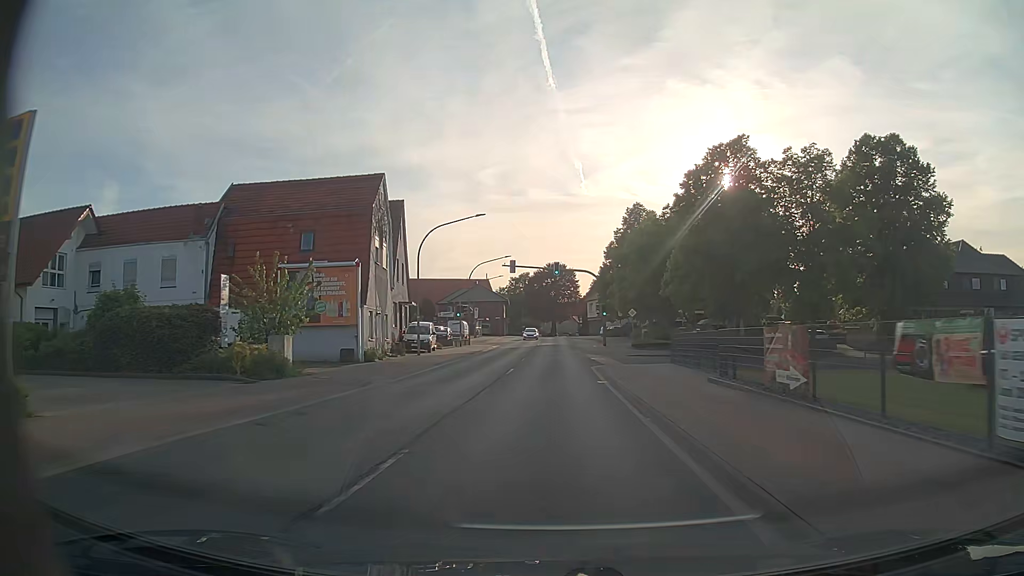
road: primary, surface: asphalt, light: Day
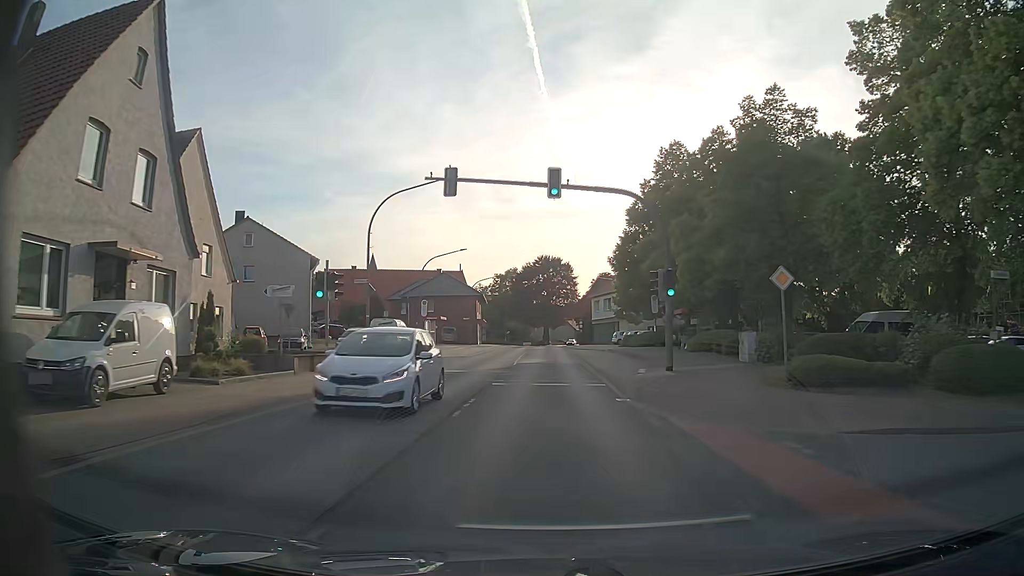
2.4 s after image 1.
(+0.3, +31.6) m; +1°
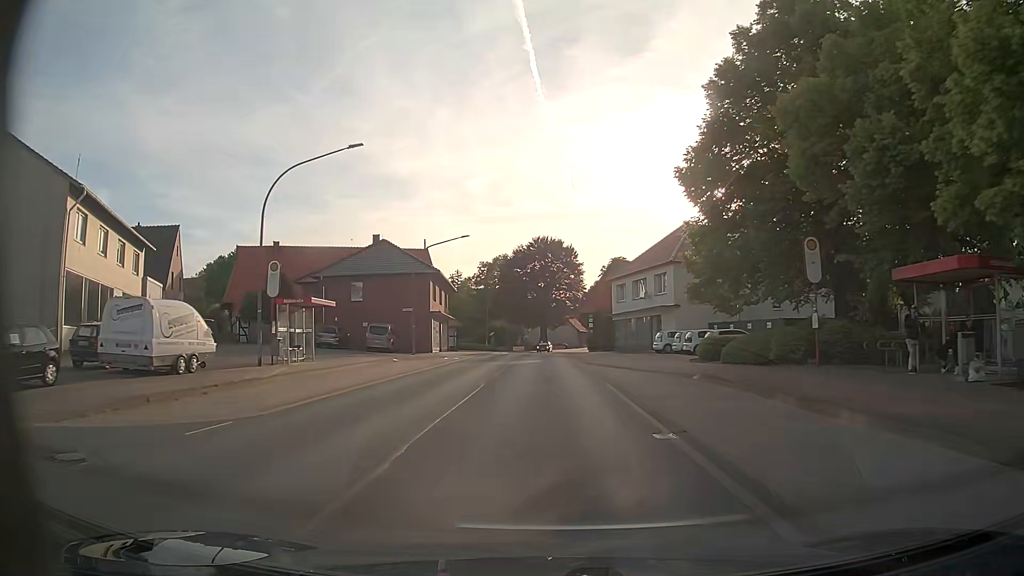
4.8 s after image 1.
(+0.1, +30.7) m; 0°
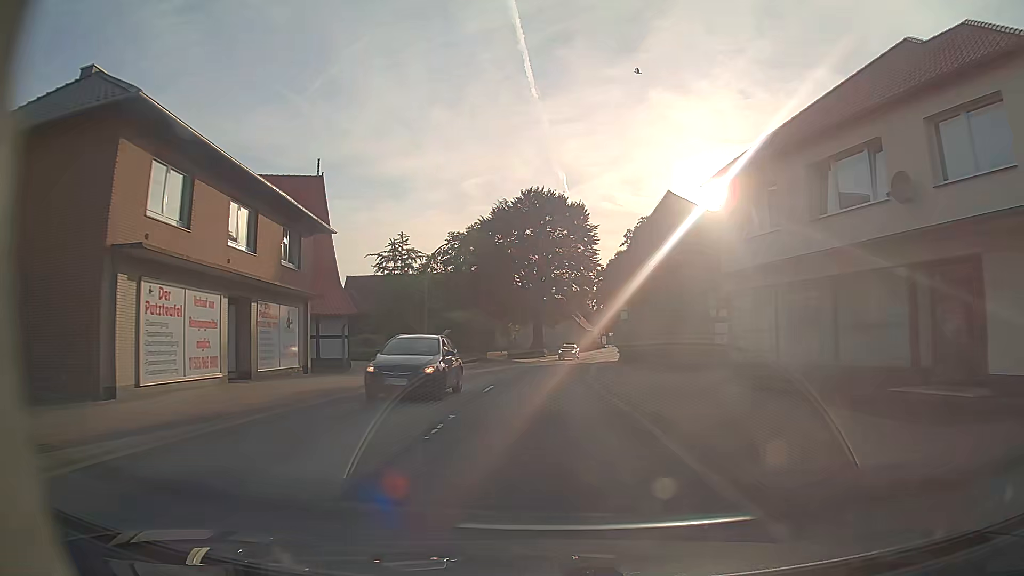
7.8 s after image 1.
(+0.2, +38.0) m; +1°
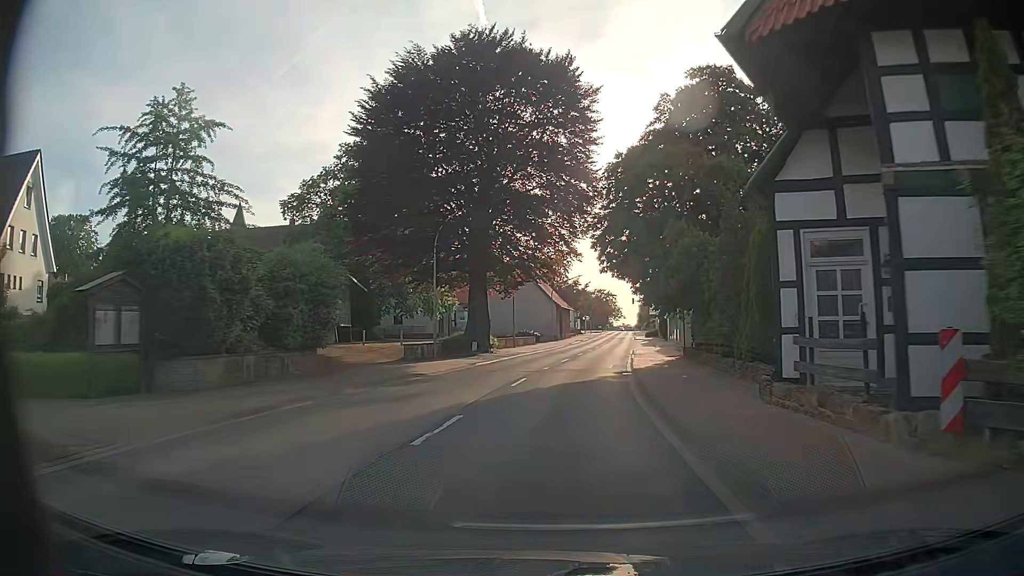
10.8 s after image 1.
(+0.5, +38.4) m; +3°
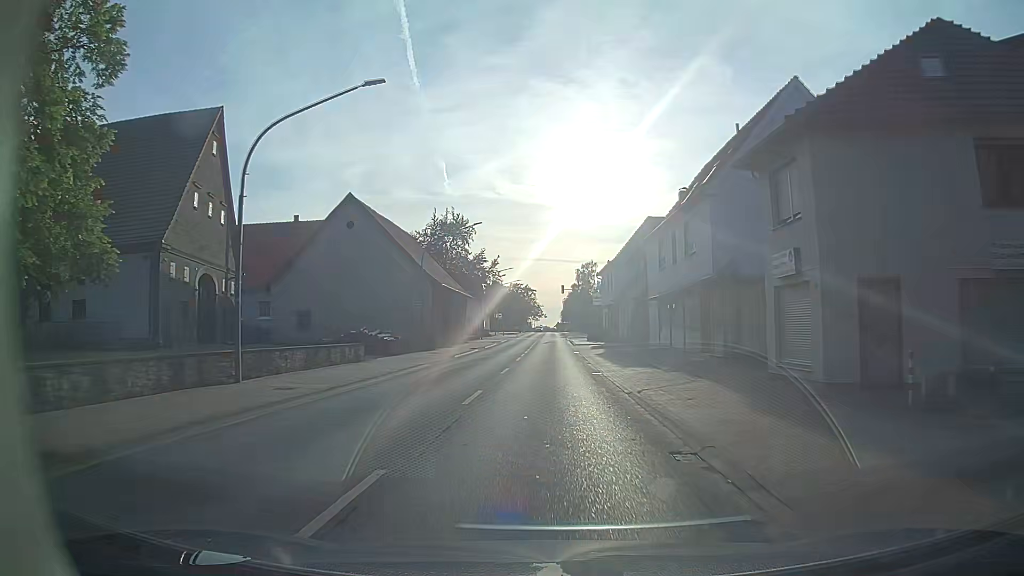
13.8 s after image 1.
(+2.8, +38.2) m; +7°
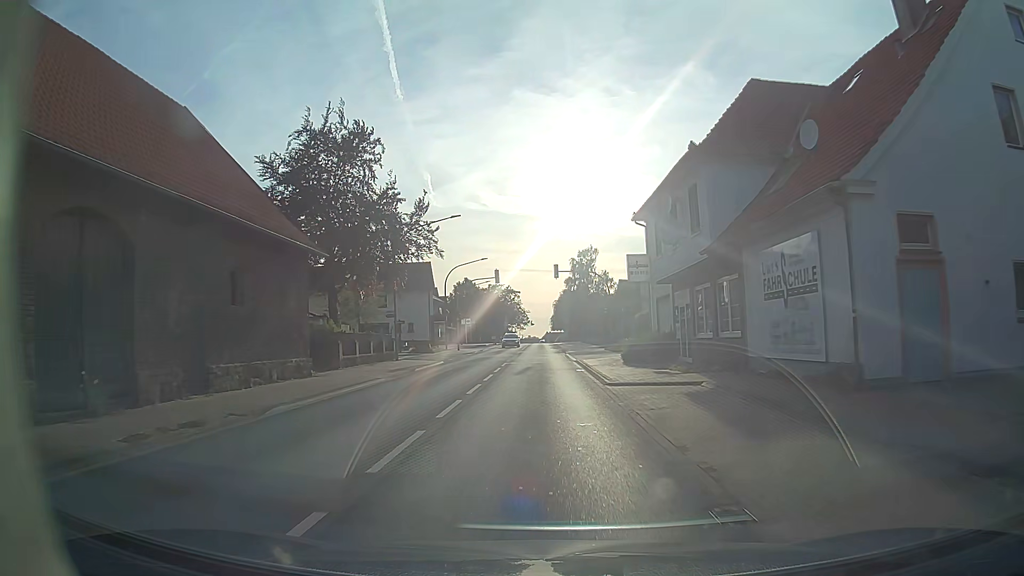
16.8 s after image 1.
(+0.1, +38.1) m; +1°
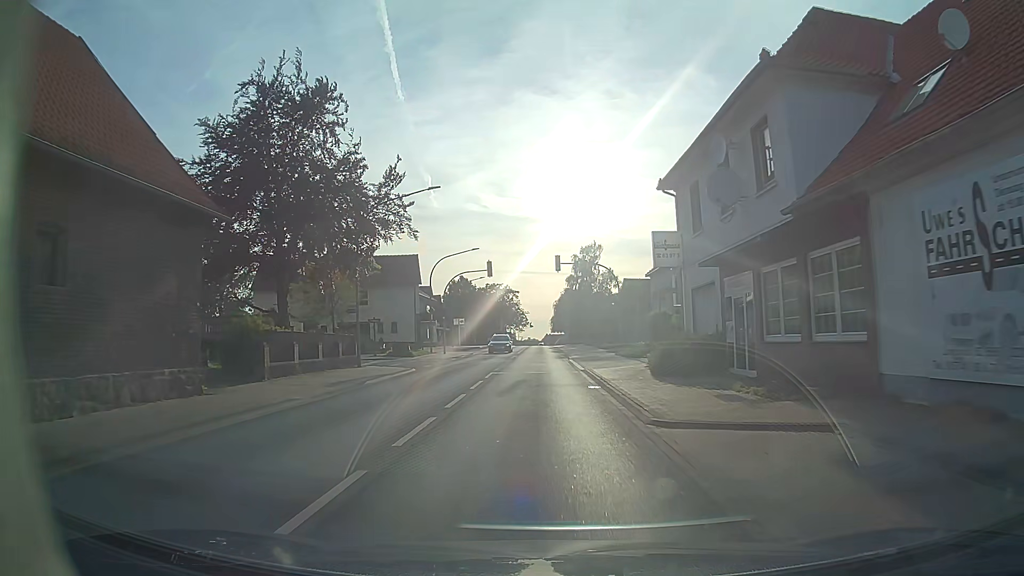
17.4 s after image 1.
(-0.1, +7.6) m; -1°
(0, +10) (0, +20) (0, +30) (0, +40) (0, +50) (0, +60) (0, +70) (-1, +80) (-1, +90) (-1, +100) m
